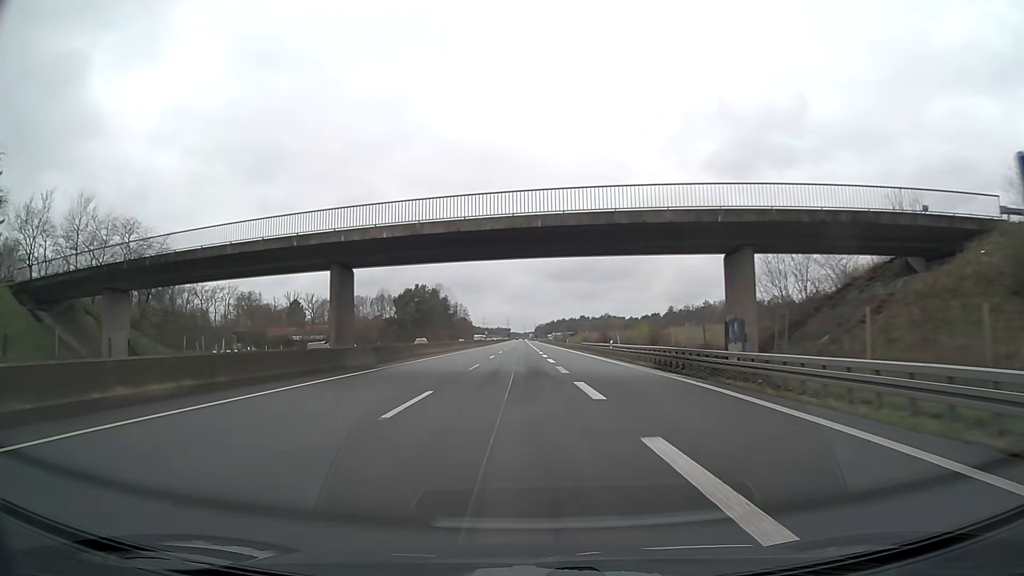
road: motorway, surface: asphalt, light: Day
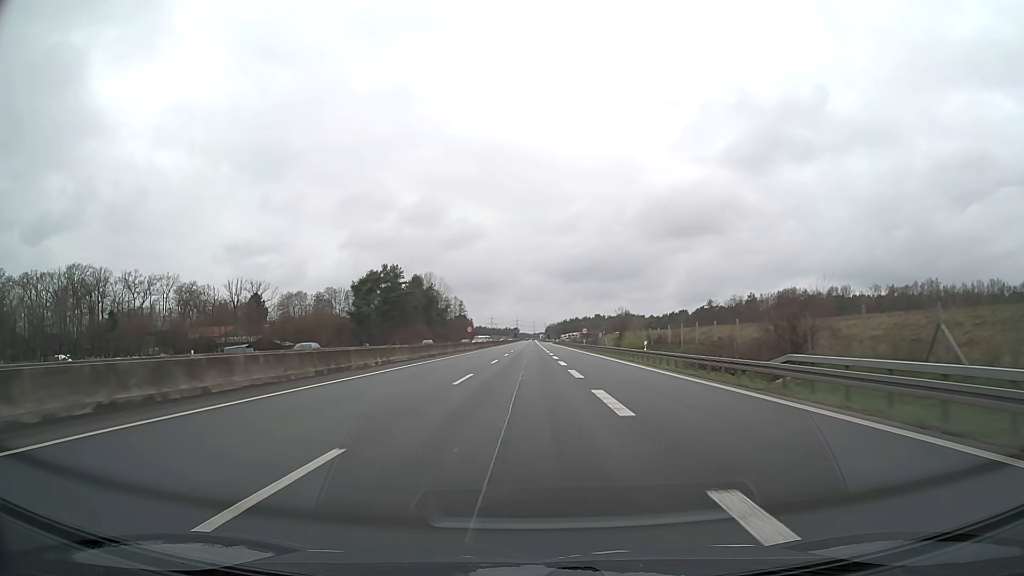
(-0.6, +63.2) m; -1°
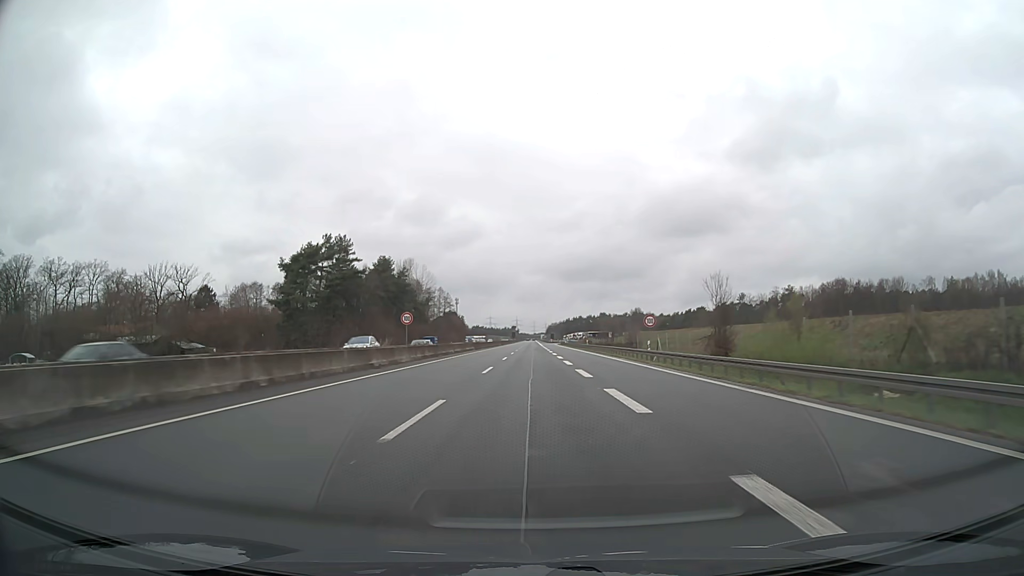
(-0.1, +47.4) m; 0°
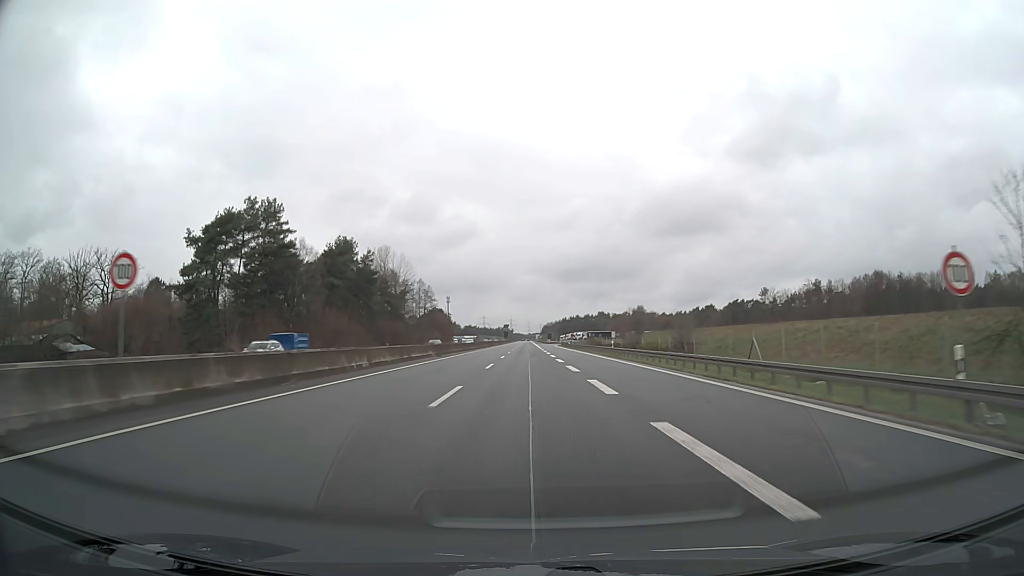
(+0.1, +31.6) m; 0°
(0, +10) (0, +20) (0, +30) (0, +40) (0, +50) (0, +60) (0, +70) (0, +80) (0, +90) (0, +100) m
